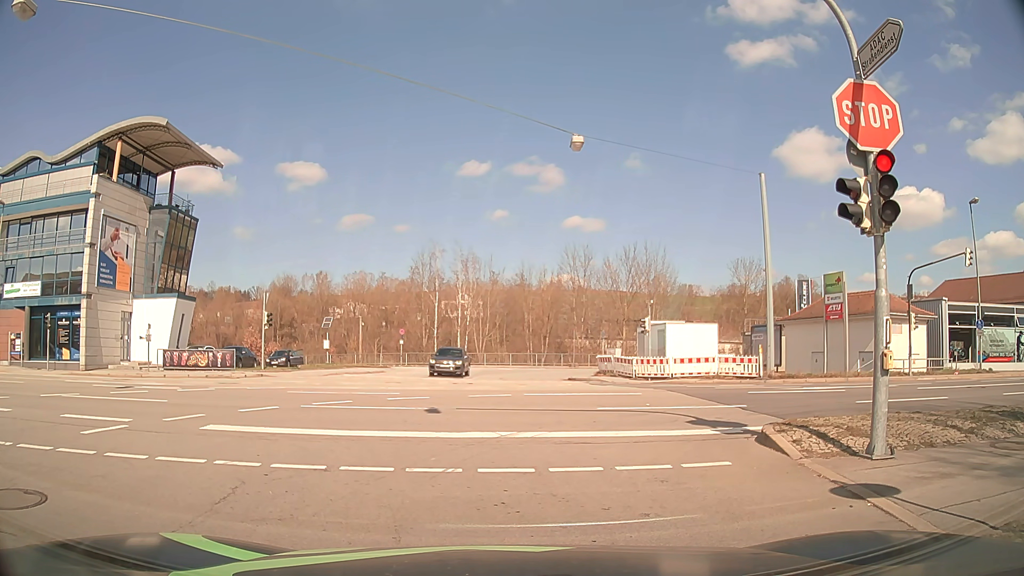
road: tertiary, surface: asphalt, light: Day
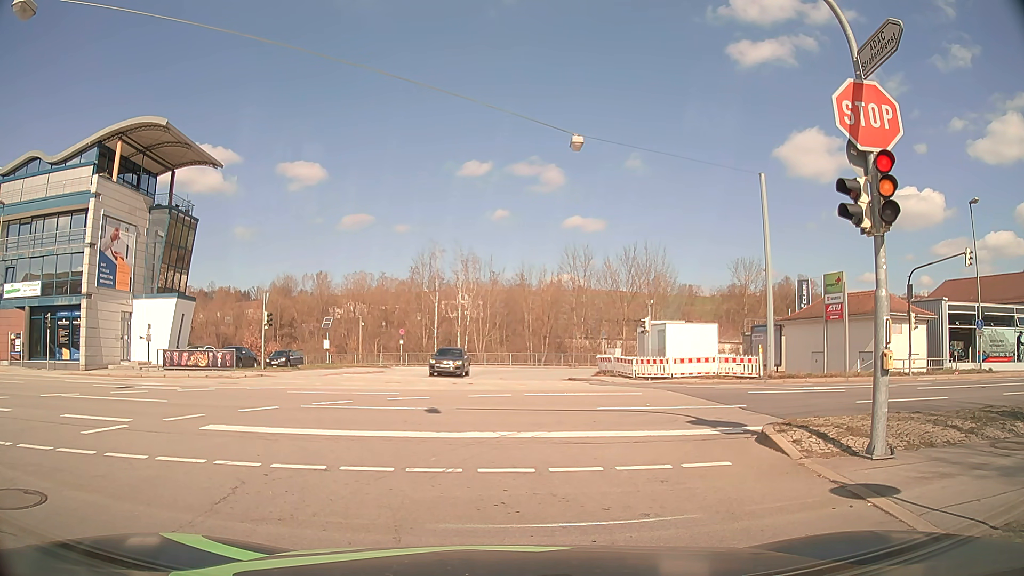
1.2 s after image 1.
(0.0, 0.0) m; 0°
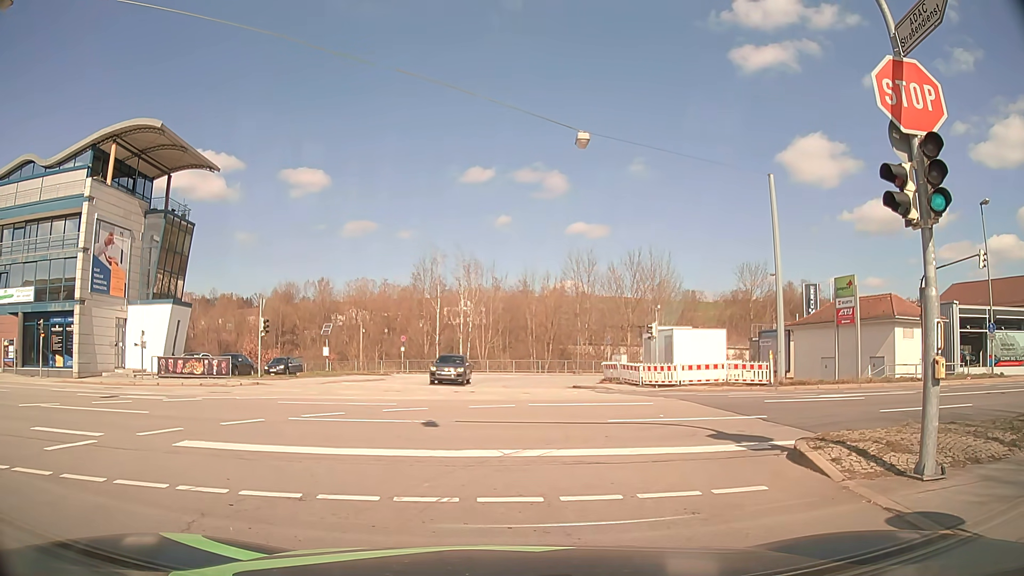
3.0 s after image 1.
(0.0, +1.1) m; 0°
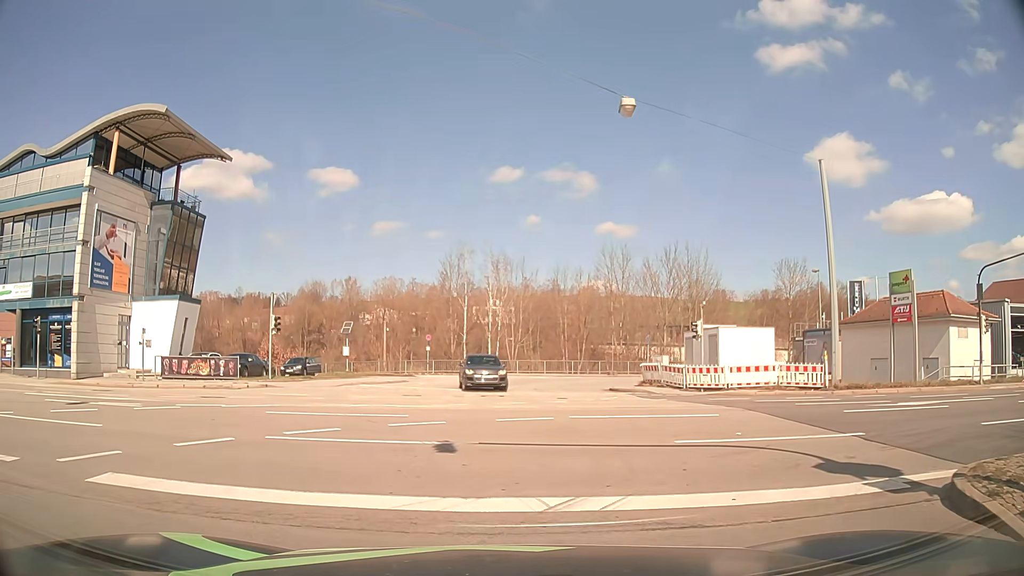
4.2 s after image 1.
(0.0, +3.0) m; -2°
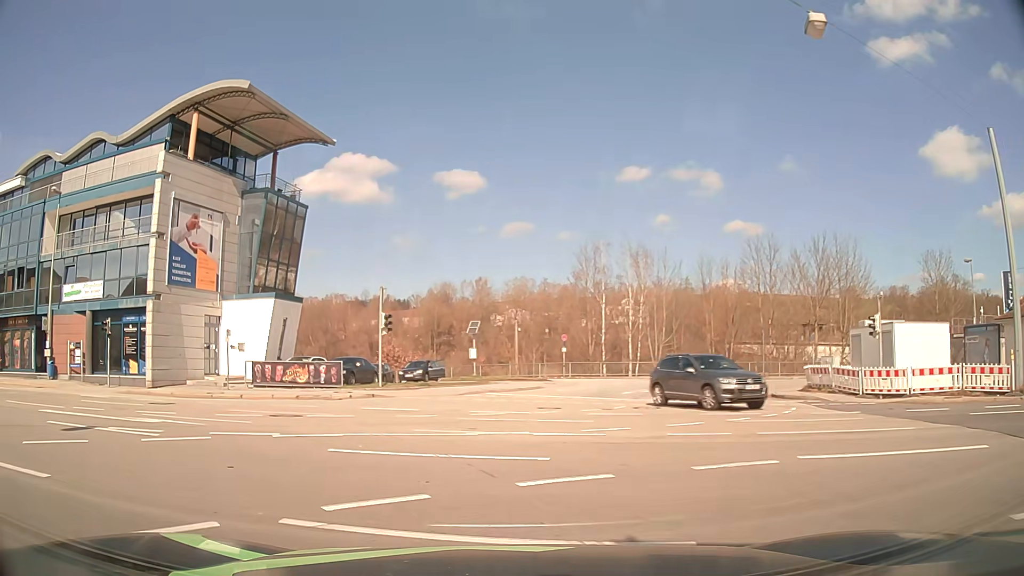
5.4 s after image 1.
(-0.4, +5.0) m; -11°
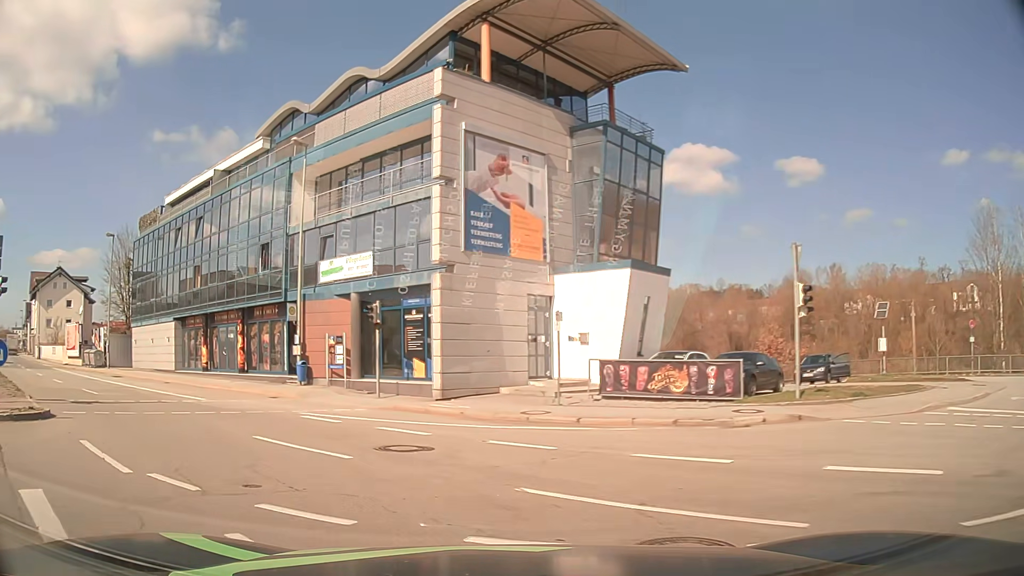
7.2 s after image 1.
(-2.7, +10.3) m; -29°
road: primary
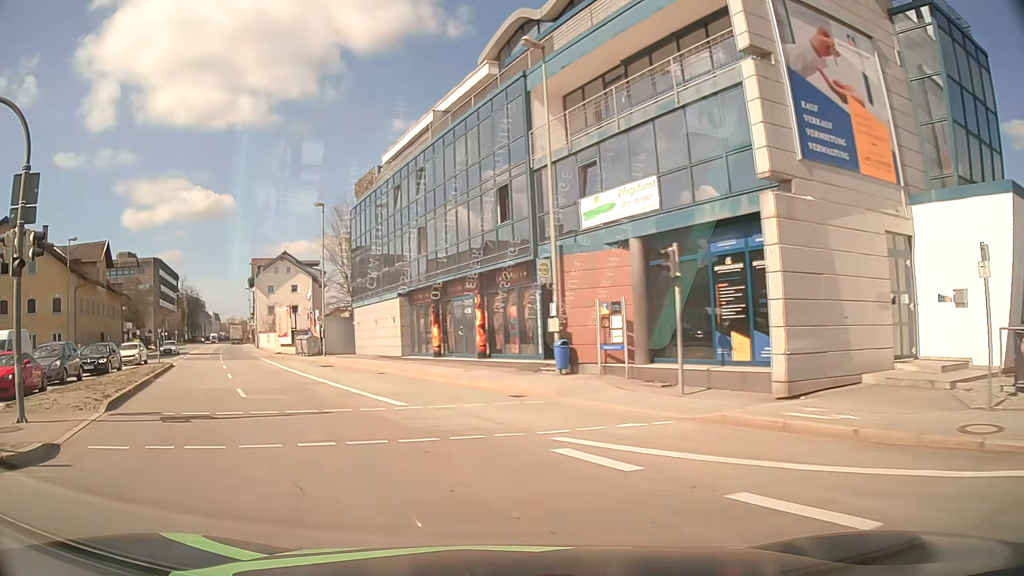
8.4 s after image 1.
(-1.7, +8.2) m; -23°
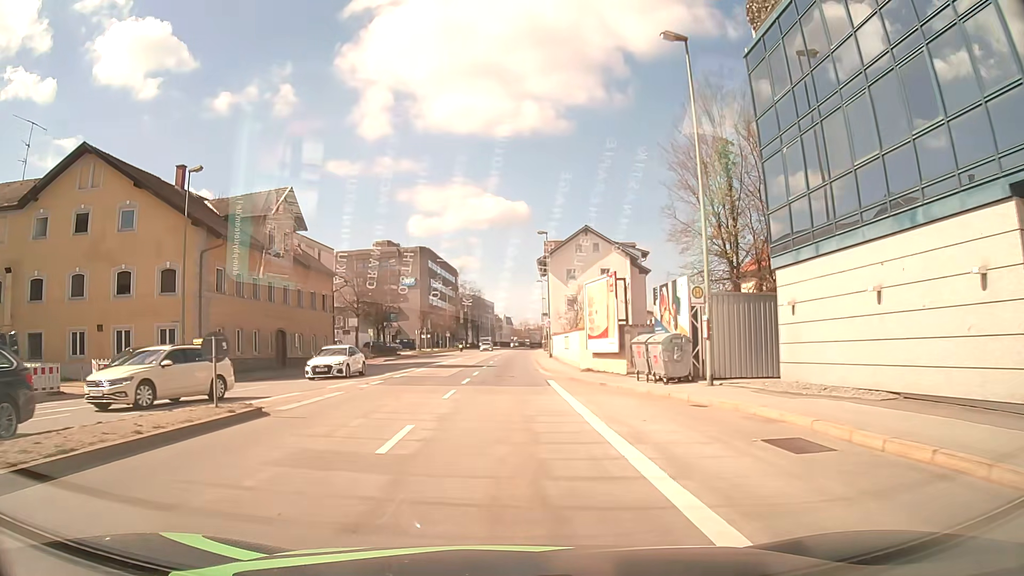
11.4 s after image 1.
(-9.2, +25.7) m; -27°
(0, +10) (0, +20) (0, +30) (0, +40) (0, +50) (+1, +60) (+1, +70) (+1, +80) (+2, +90) (+2, +100) m
